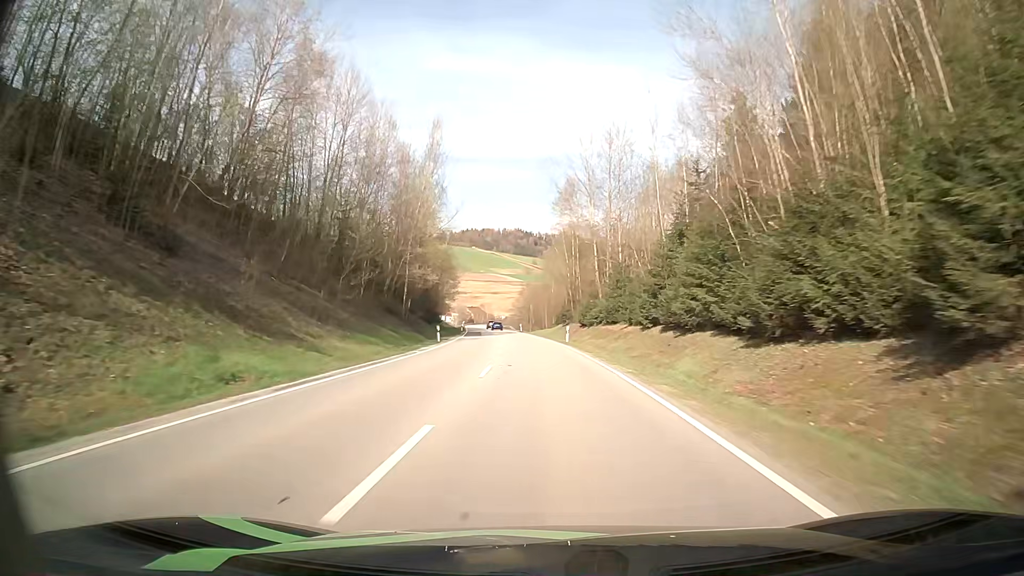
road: secondary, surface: asphalt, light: Day
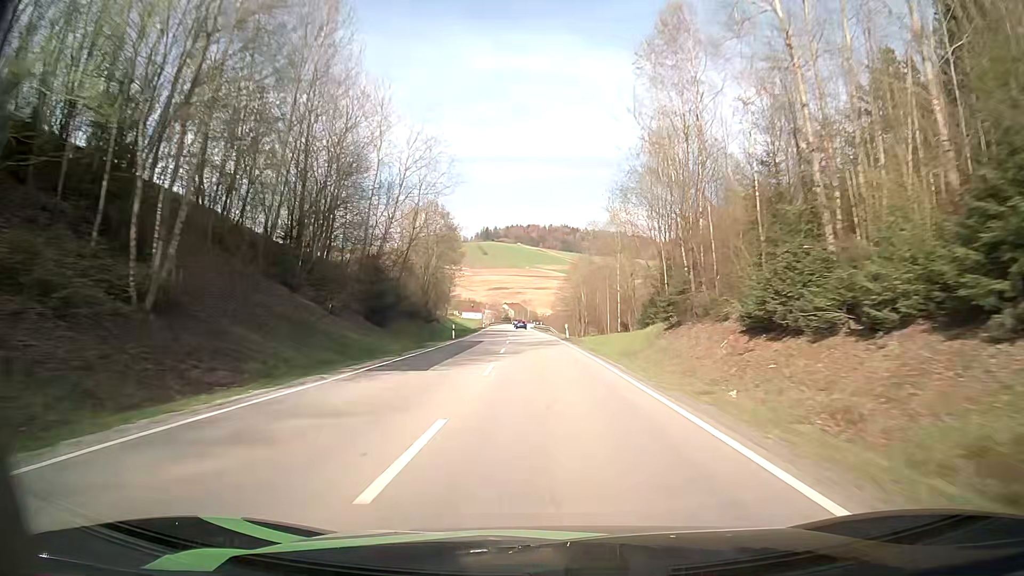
(-1.6, +45.0) m; -4°
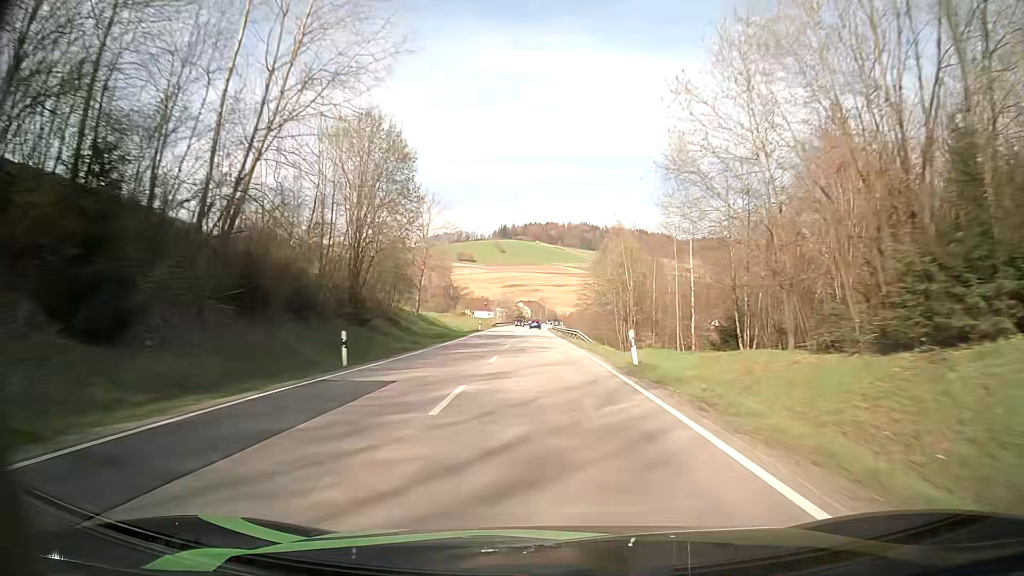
(-0.6, +29.9) m; -3°
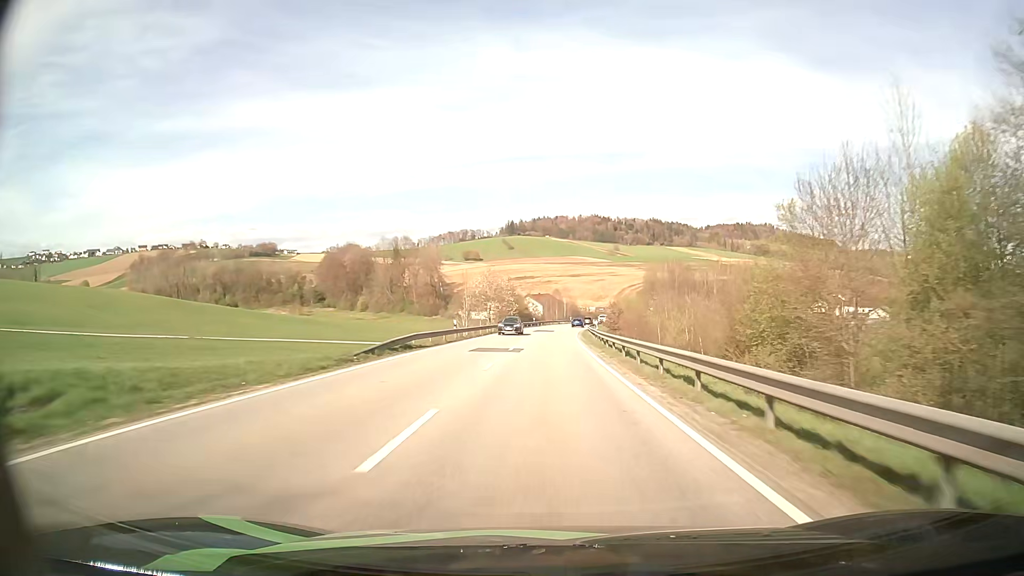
(-0.5, +73.6) m; 0°
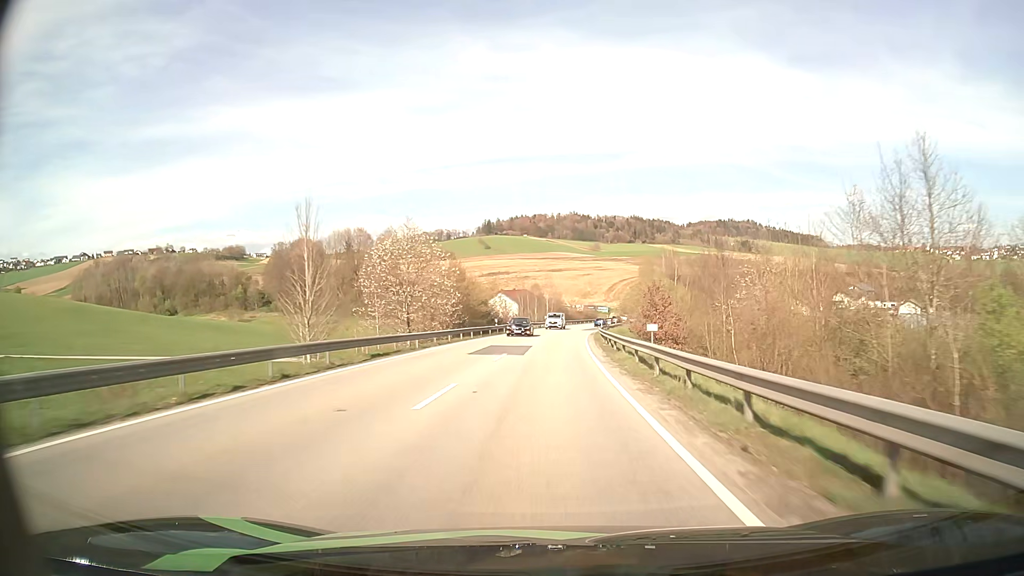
(+0.5, +43.6) m; +2°
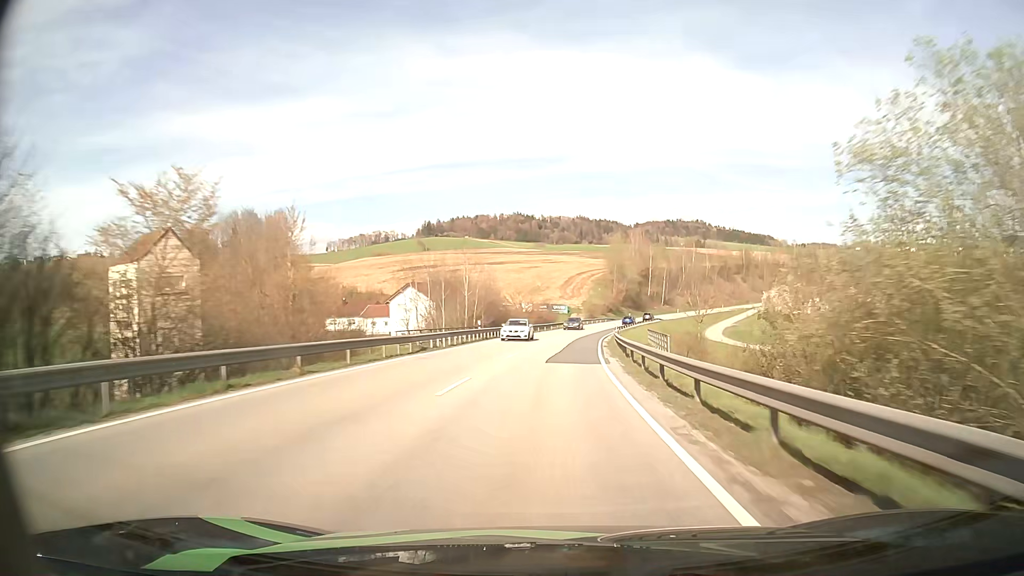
(+1.9, +57.8) m; +4°
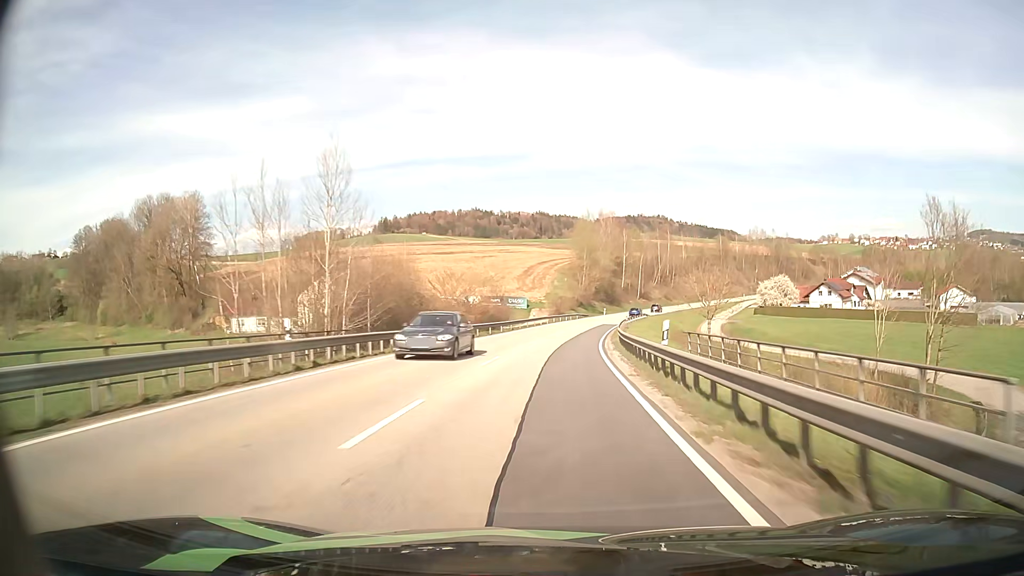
(+0.9, +29.2) m; +4°
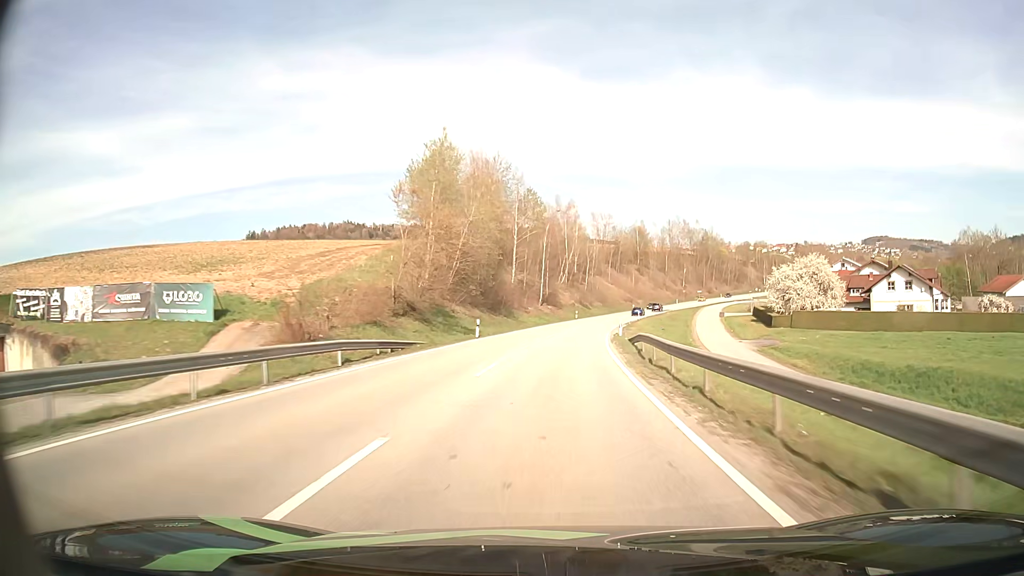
(+6.4, +74.9) m; +10°
